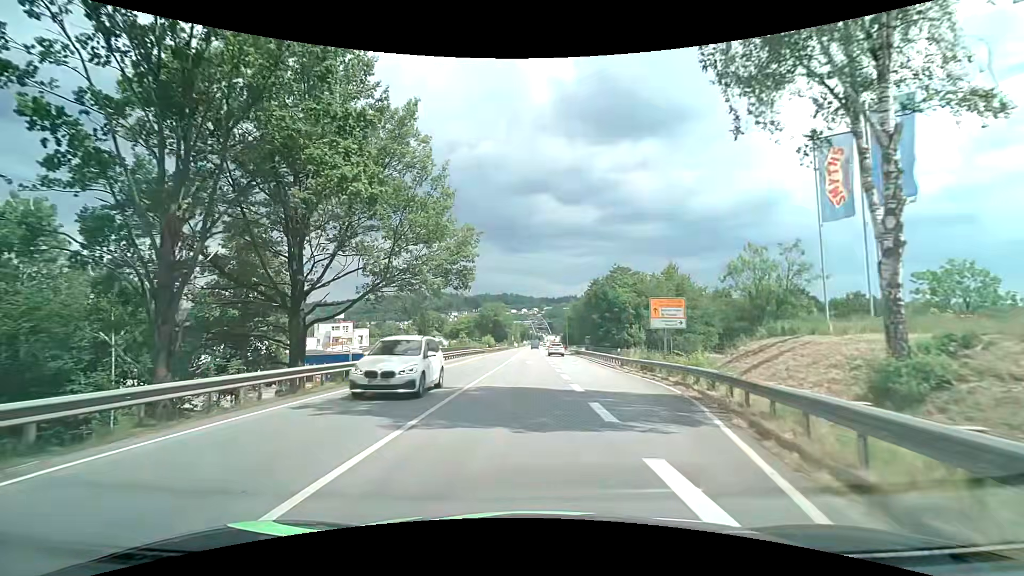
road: primary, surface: asphalt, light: Day
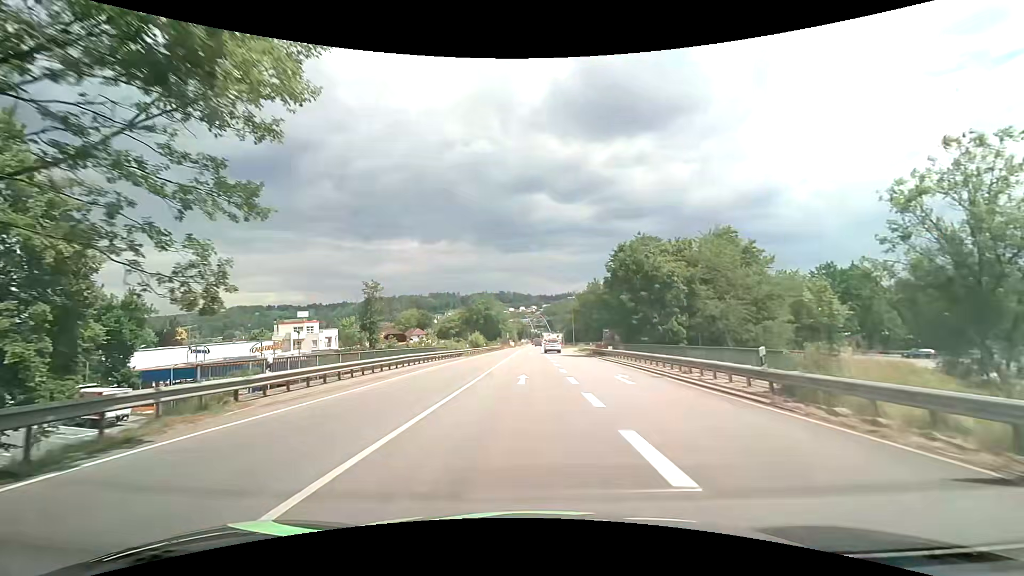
(0.0, +22.2) m; 0°
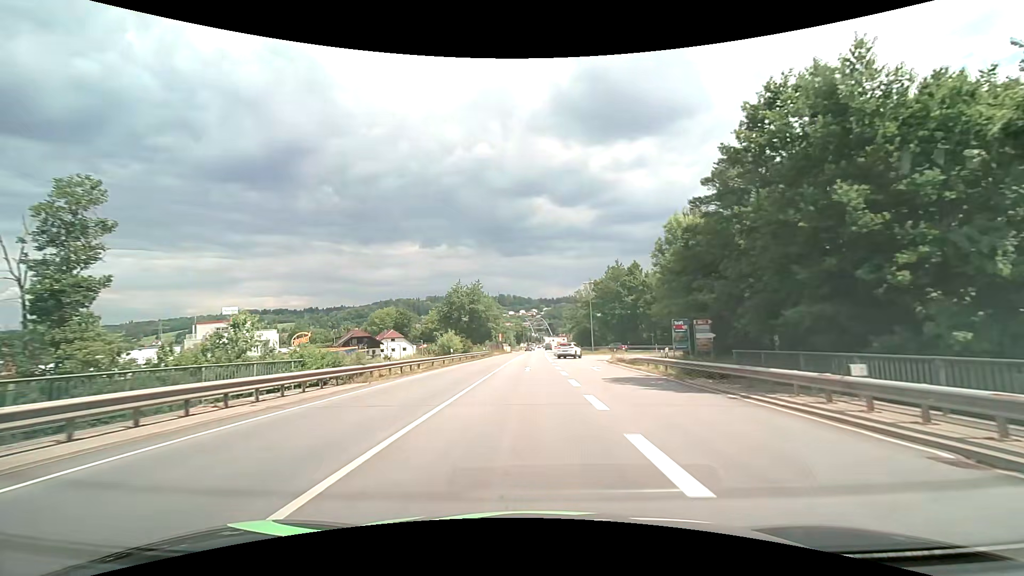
(+0.2, +30.4) m; 0°
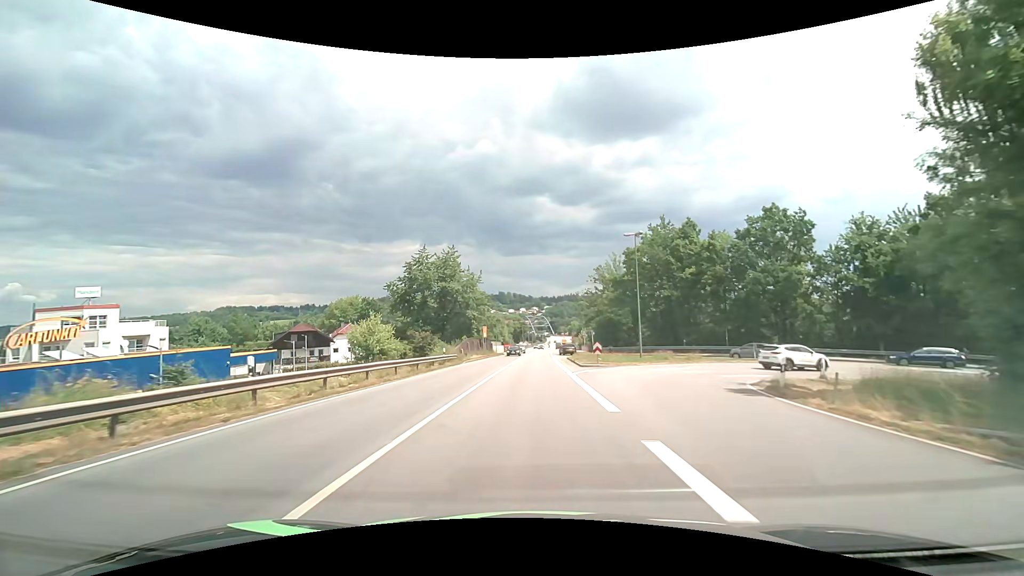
(0.0, +30.6) m; 0°
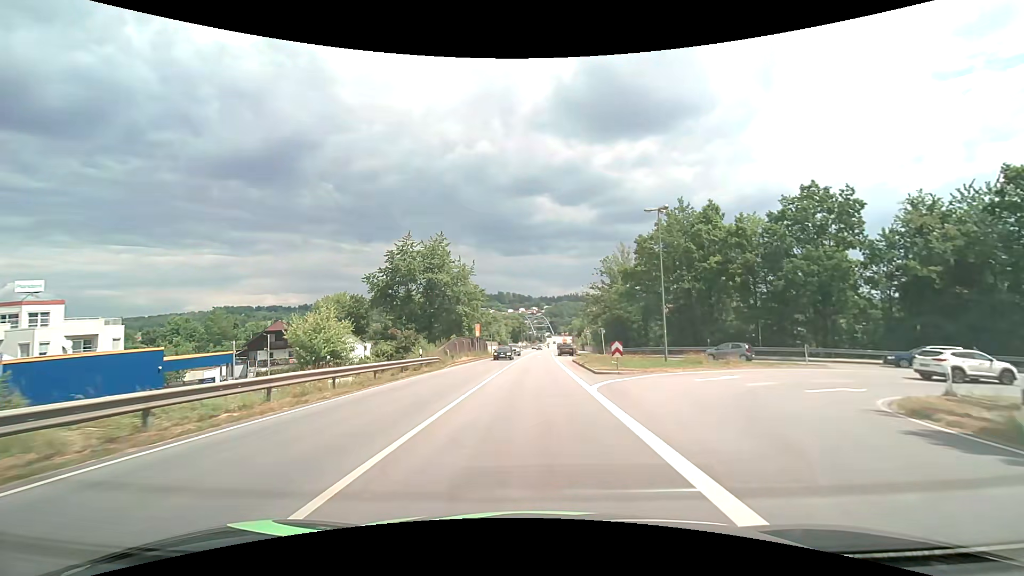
(0.0, +7.5) m; 0°
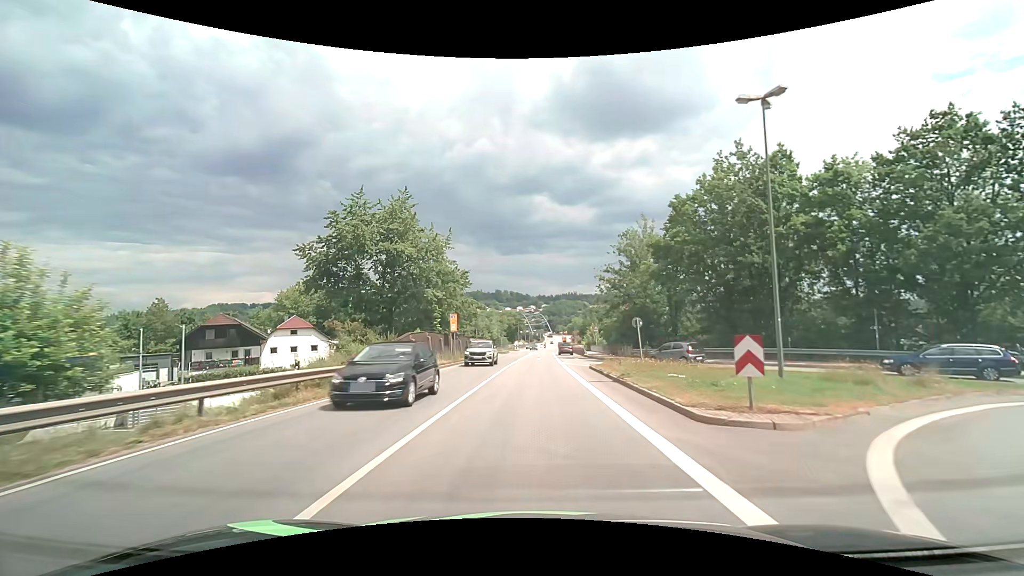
(0.0, +14.9) m; 0°
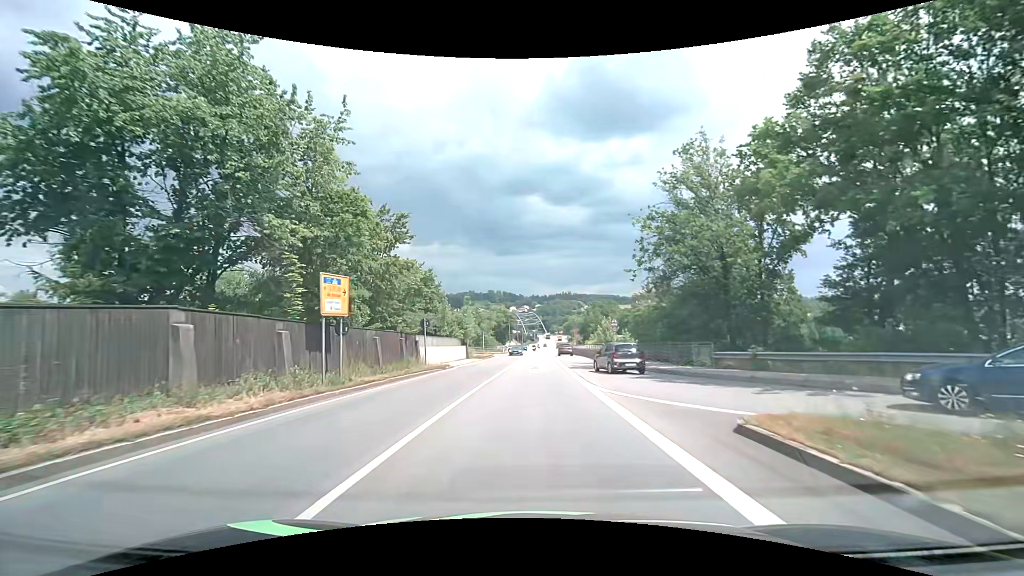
(+0.3, +22.0) m; +1°
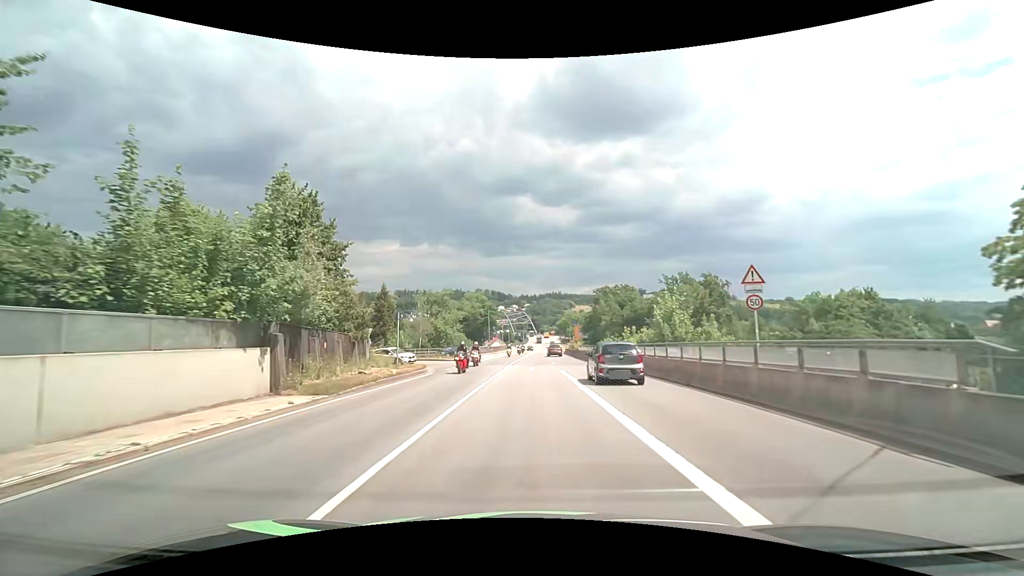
(+0.3, +35.6) m; +1°
(0, +10) (0, +20) (0, +30) (0, +40) (0, +50) (+1, +60) (+1, +70) (+2, +80) (+2, +90) (+3, +100) m
